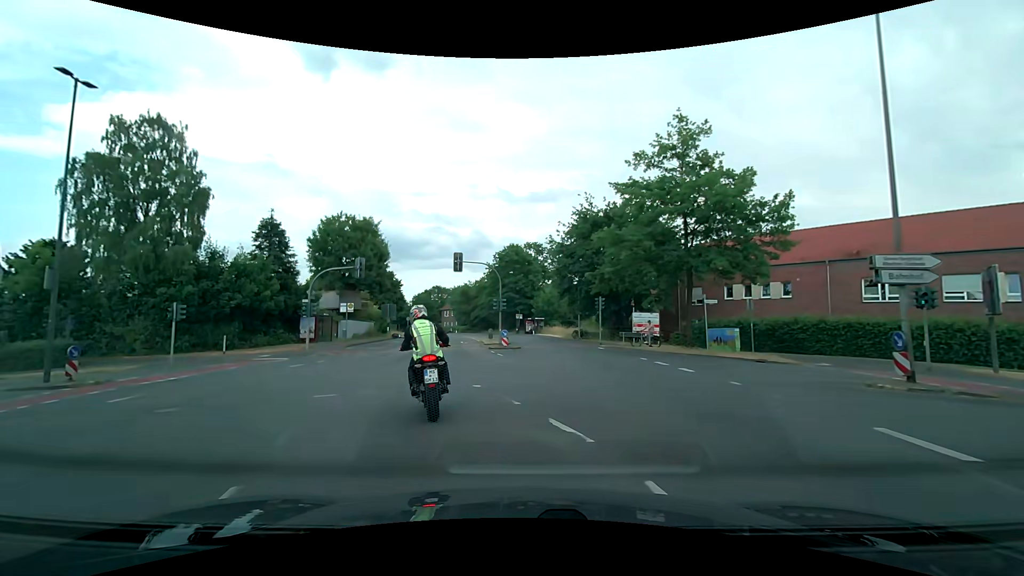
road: secondary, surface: asphalt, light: Day
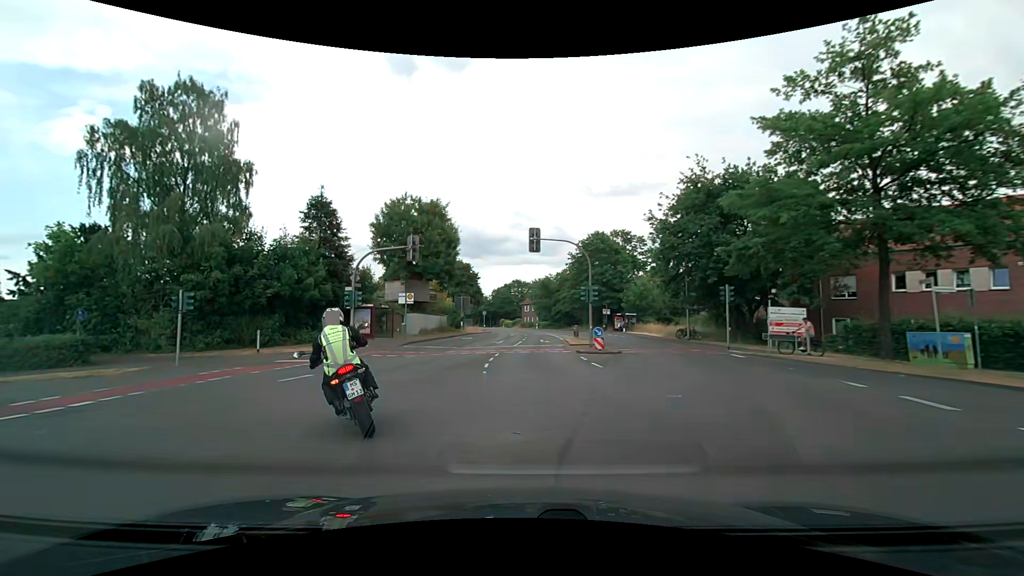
(-0.4, +7.7) m; -8°
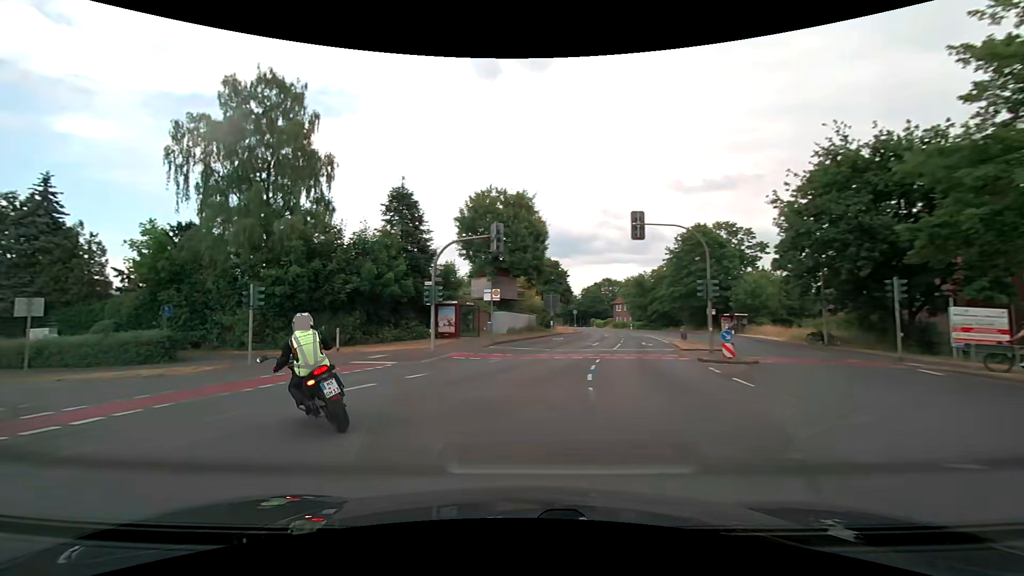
(-0.3, +3.5) m; -9°
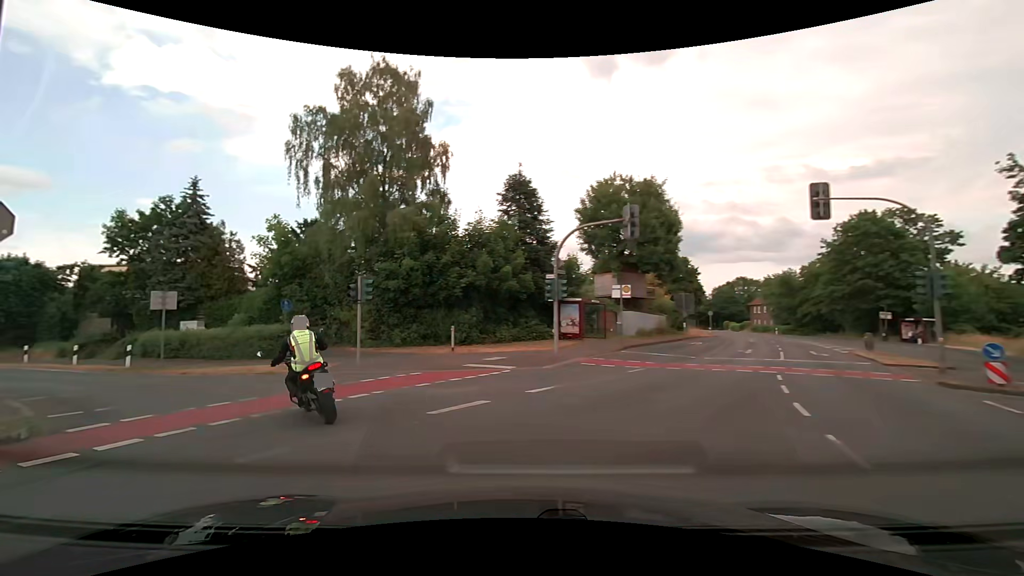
(-0.4, +3.5) m; -13°
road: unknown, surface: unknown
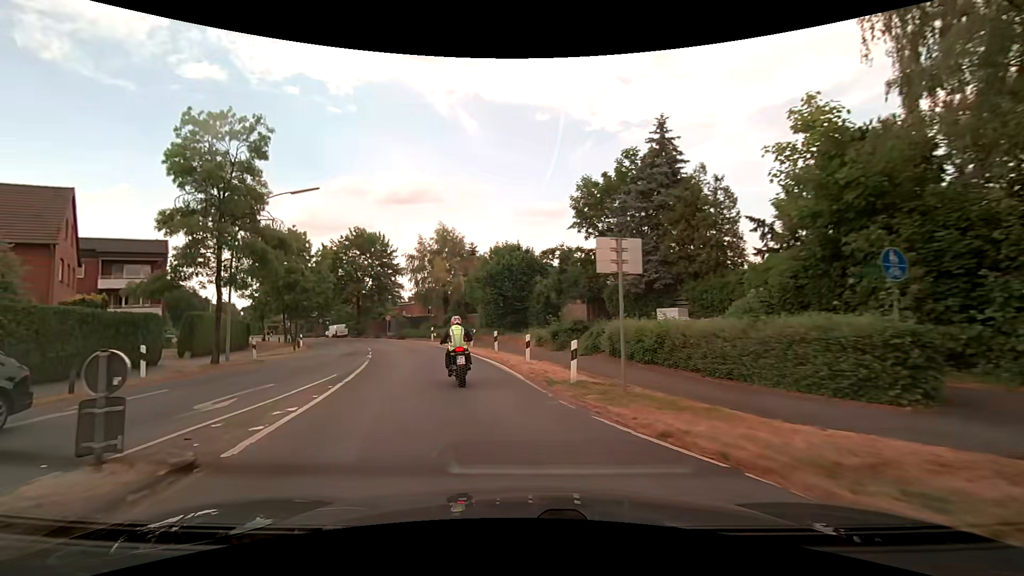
(-7.3, +13.3) m; -51°
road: secondary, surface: asphalt
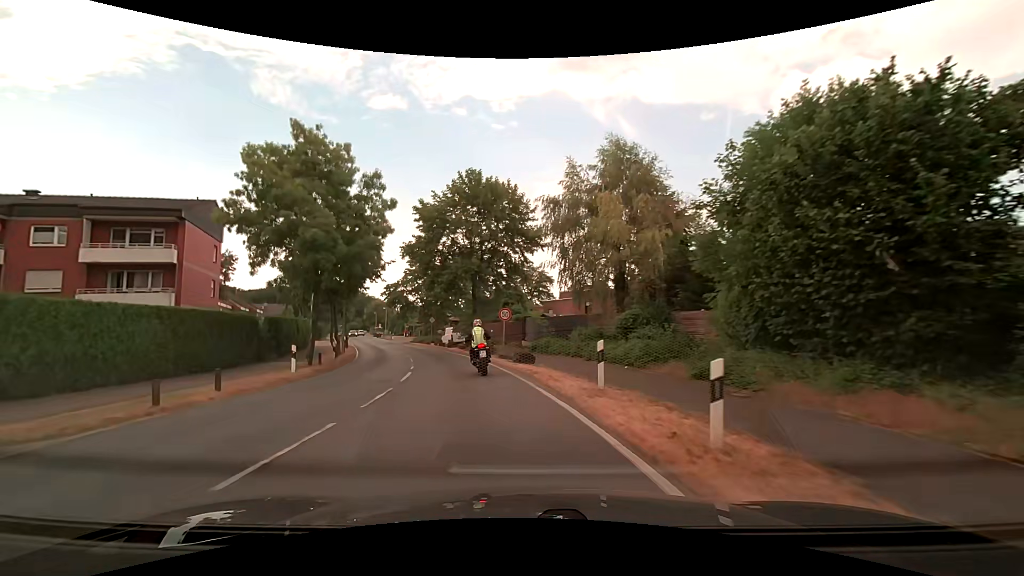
(-4.4, +25.8) m; -18°
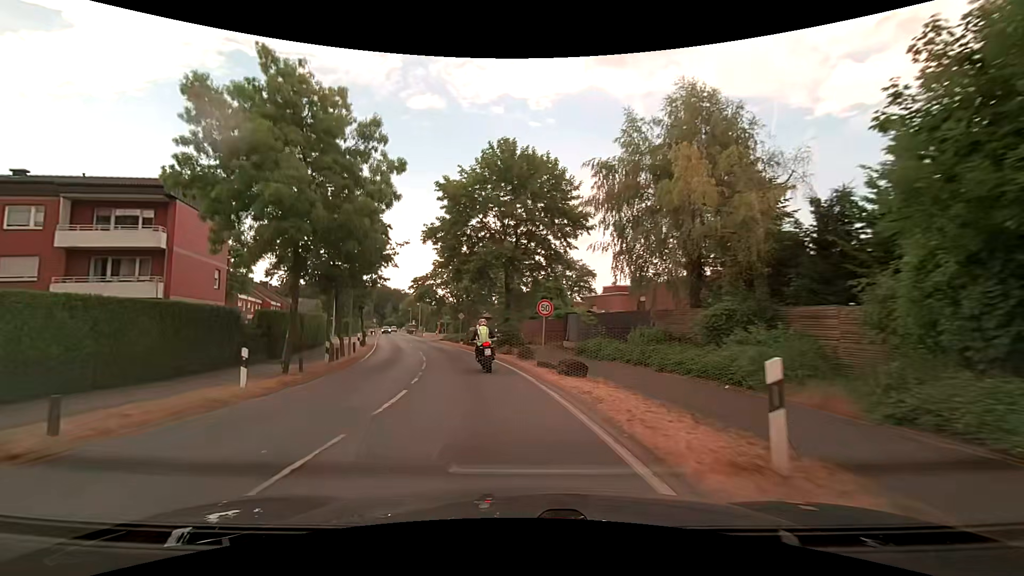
(-0.2, +5.7) m; -4°
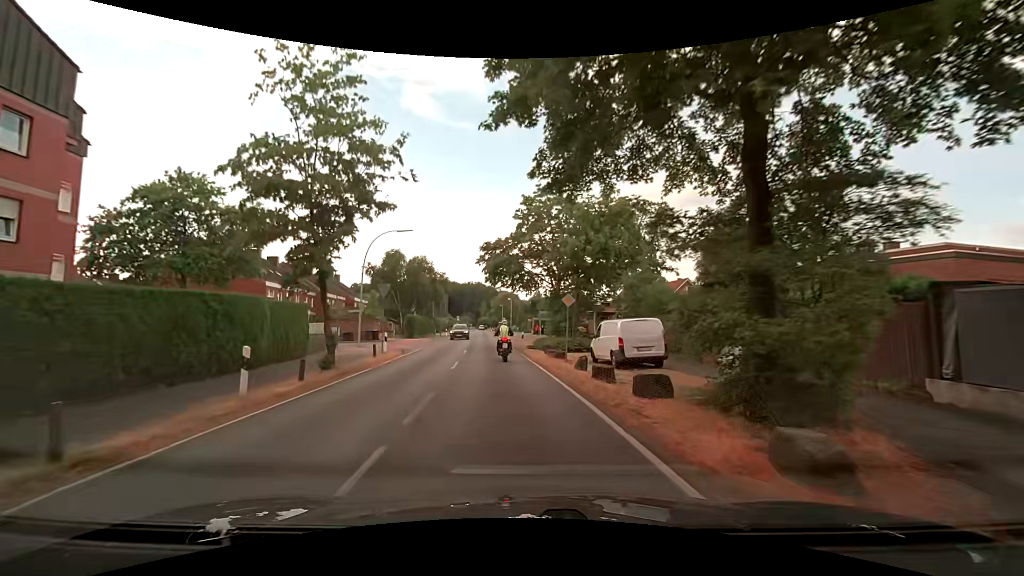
(-3.1, +23.9) m; -12°
(0, +10) (-1, +20) (-2, +30) (-3, +40) (-3, +50) (-4, +60) (-5, +70) (-6, +80) (-7, +90) (-8, +100) m
